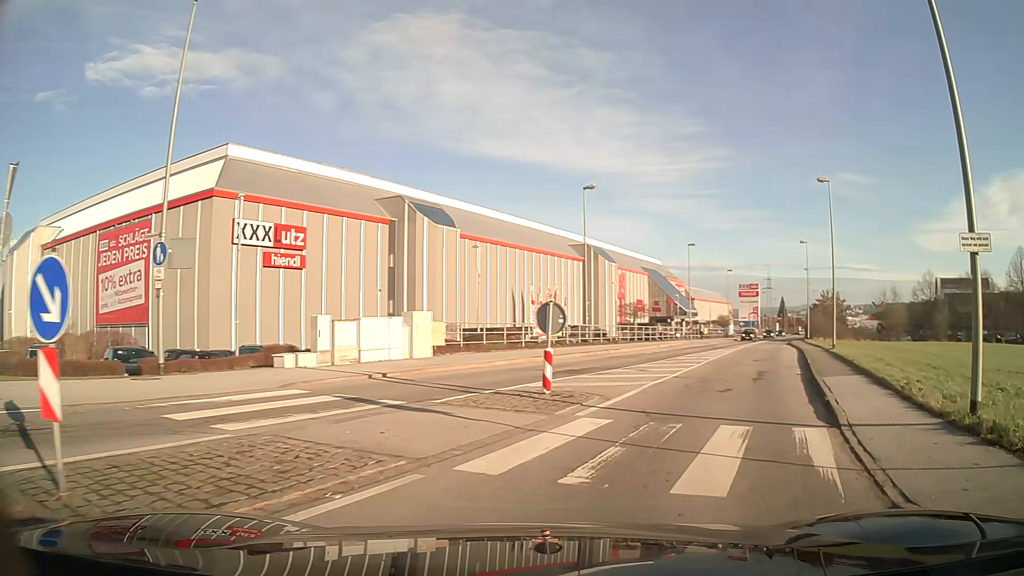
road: tertiary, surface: asphalt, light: Day
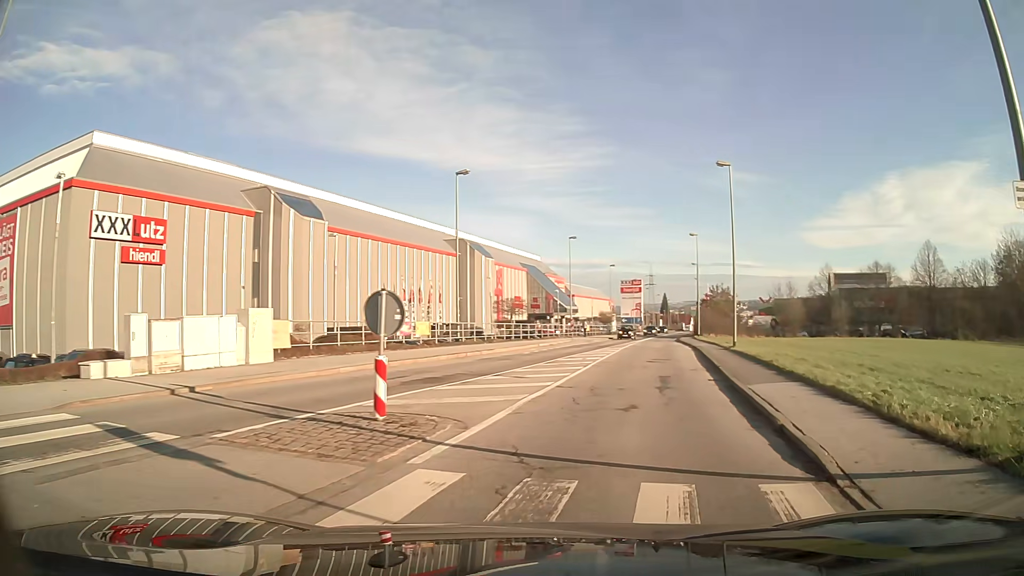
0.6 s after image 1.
(+0.3, +3.8) m; +9°
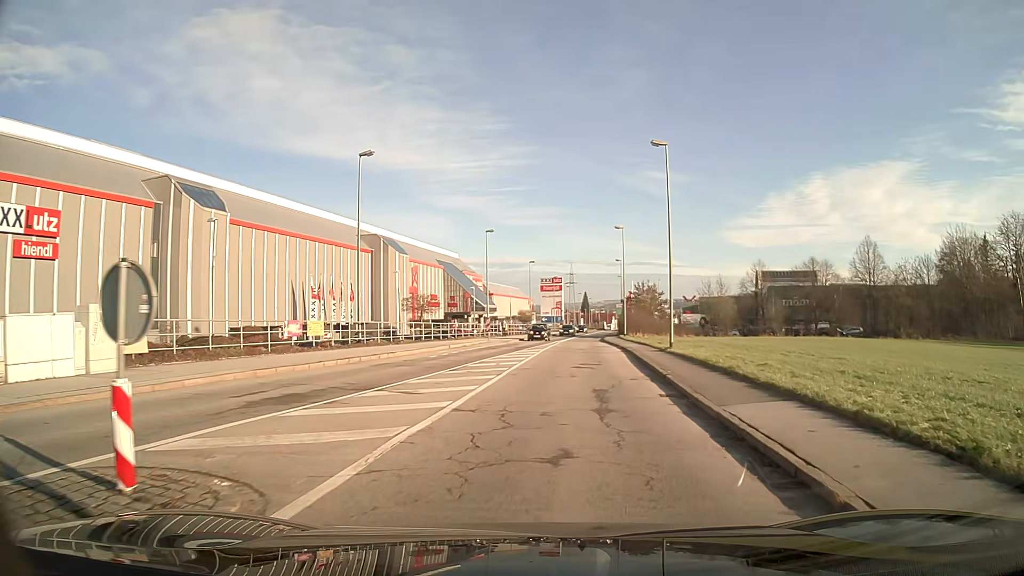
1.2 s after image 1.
(+0.2, +4.3) m; +4°
(0, +10) (+1, +20) (+2, +30) (+2, +40) (+3, +50) (+4, +60) (+5, +70) (+6, +80) (+7, +90) (+8, +100) m
